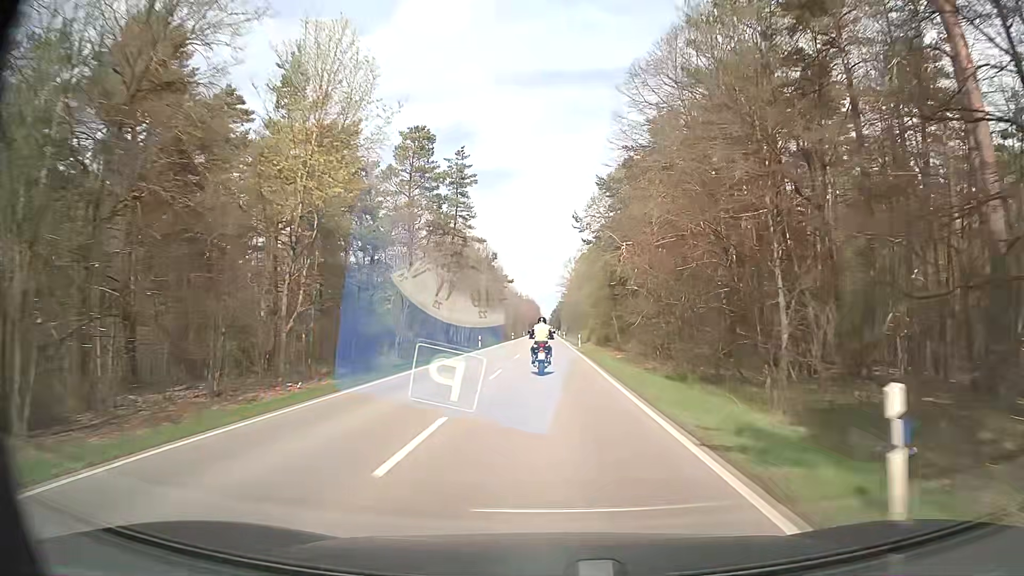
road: secondary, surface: asphalt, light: Day
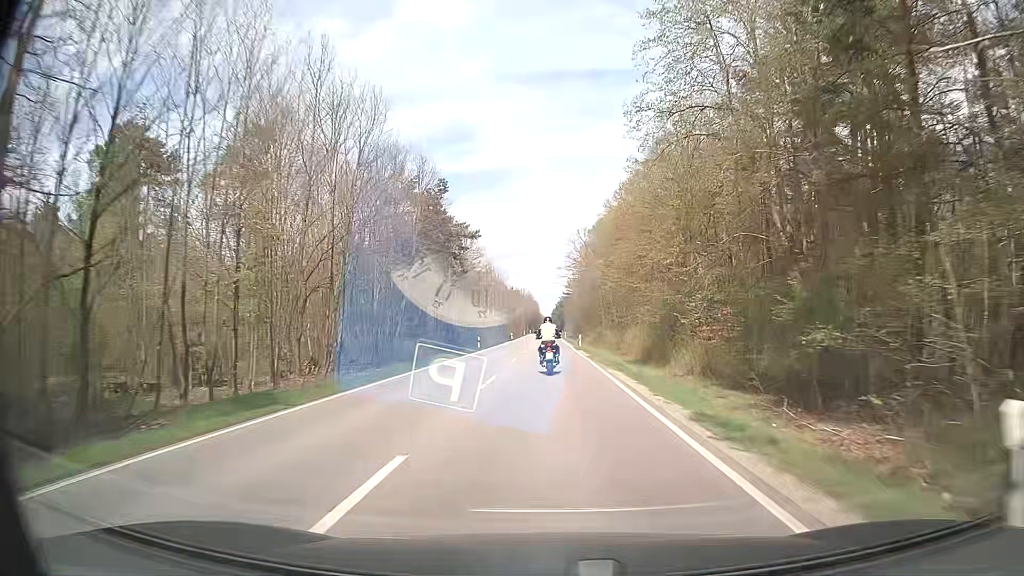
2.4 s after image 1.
(+0.1, +51.3) m; 0°
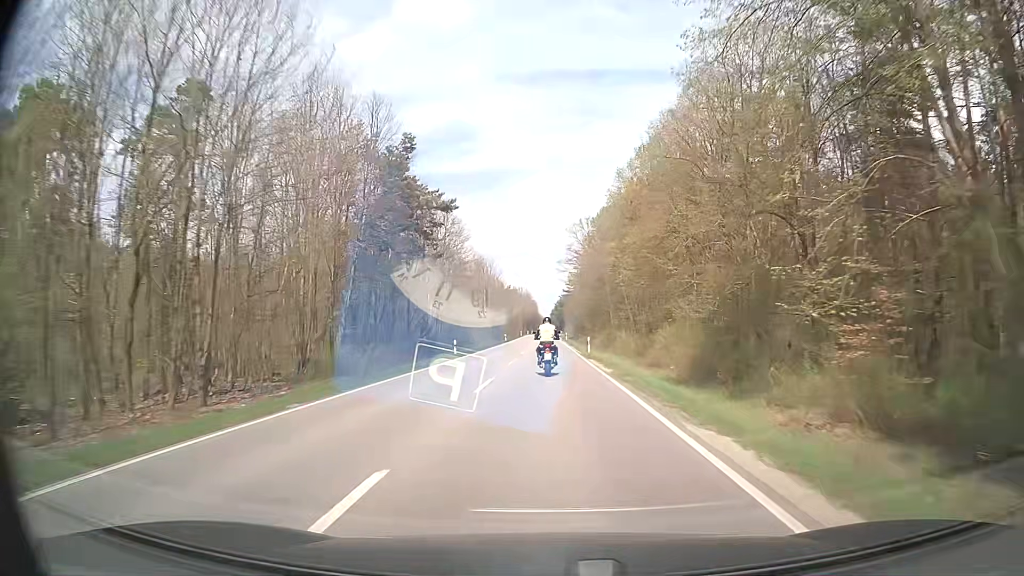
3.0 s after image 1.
(0.0, +12.9) m; 0°
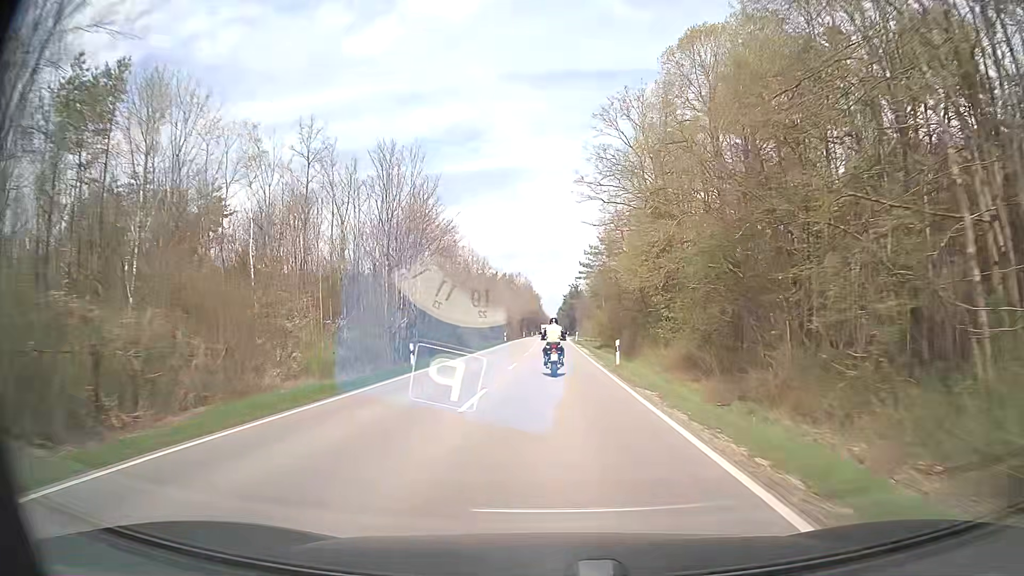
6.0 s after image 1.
(-0.3, +63.3) m; -1°
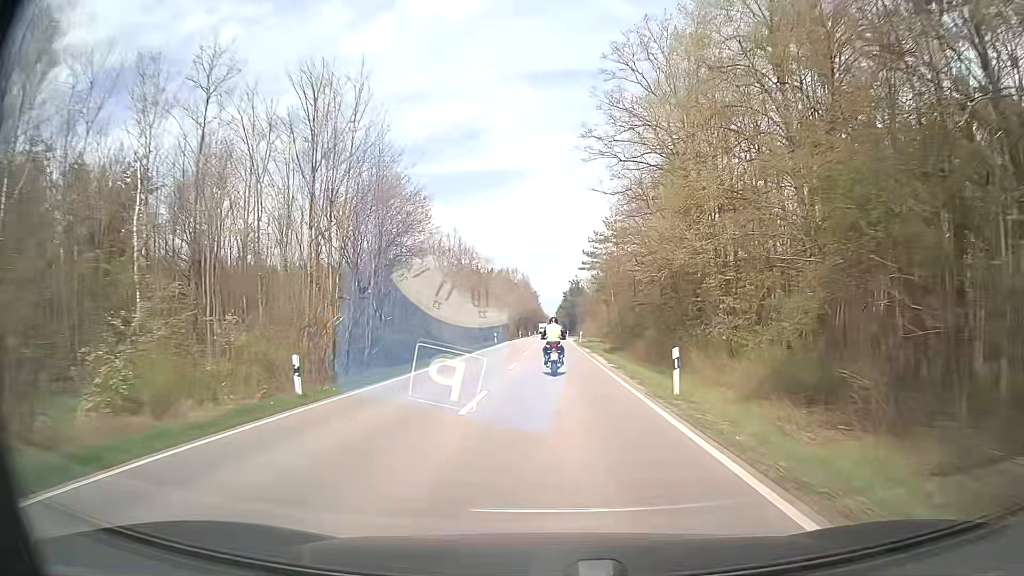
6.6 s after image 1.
(+0.1, +12.5) m; 0°
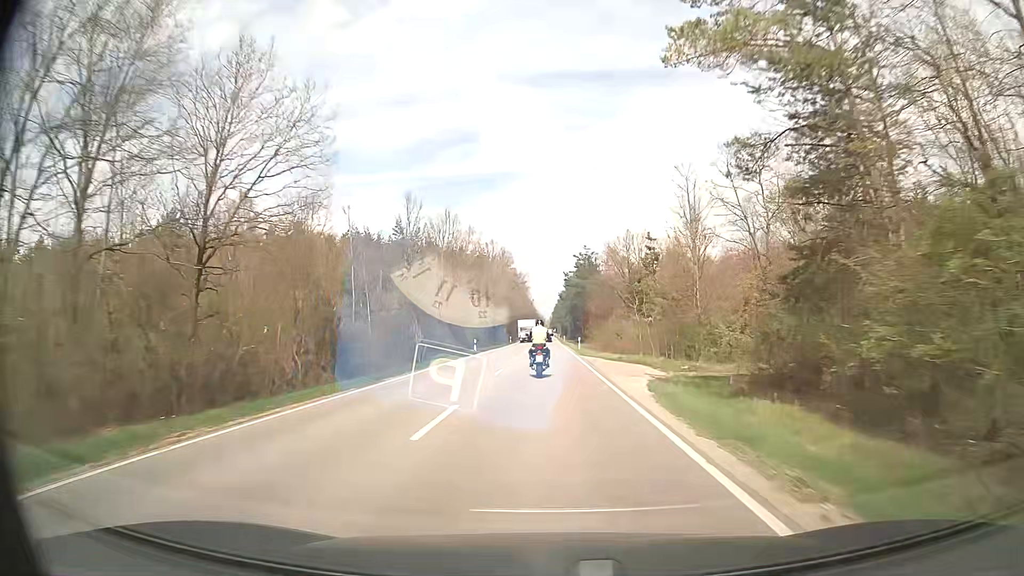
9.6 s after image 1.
(+0.3, +62.7) m; 0°
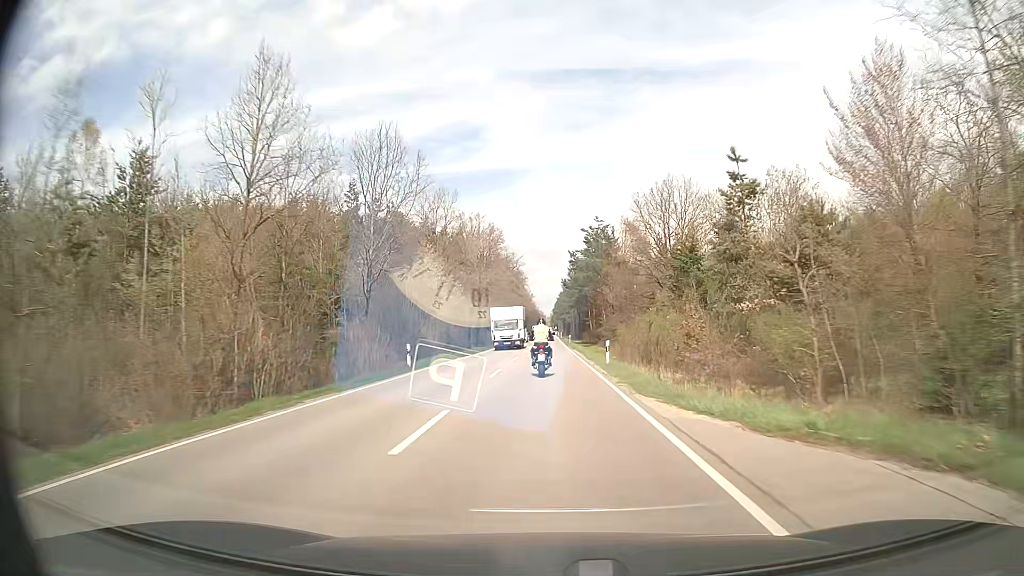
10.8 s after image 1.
(-0.1, +25.1) m; -1°
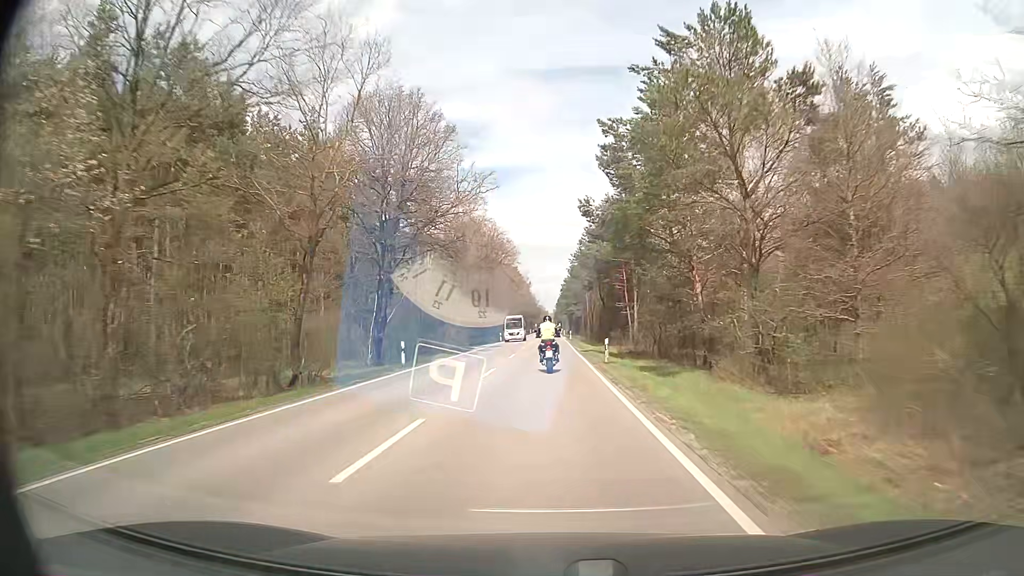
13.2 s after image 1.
(+0.5, +49.5) m; 0°
(0, +10) (0, +20) (0, +30) (0, +40) (0, +50) (0, +60) (0, +70) (0, +80) (0, +90) (0, +100) m
